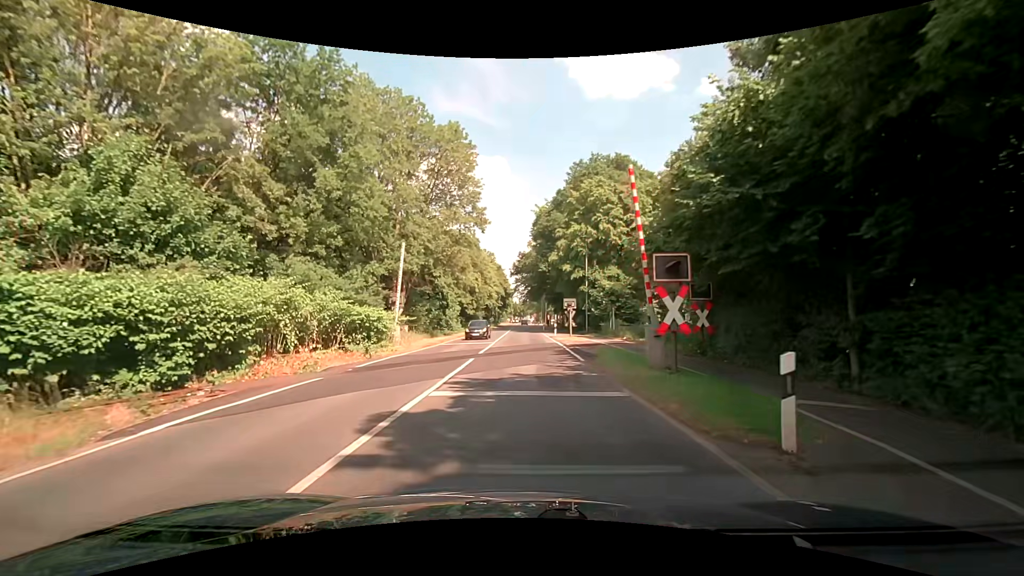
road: secondary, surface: asphalt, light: Day
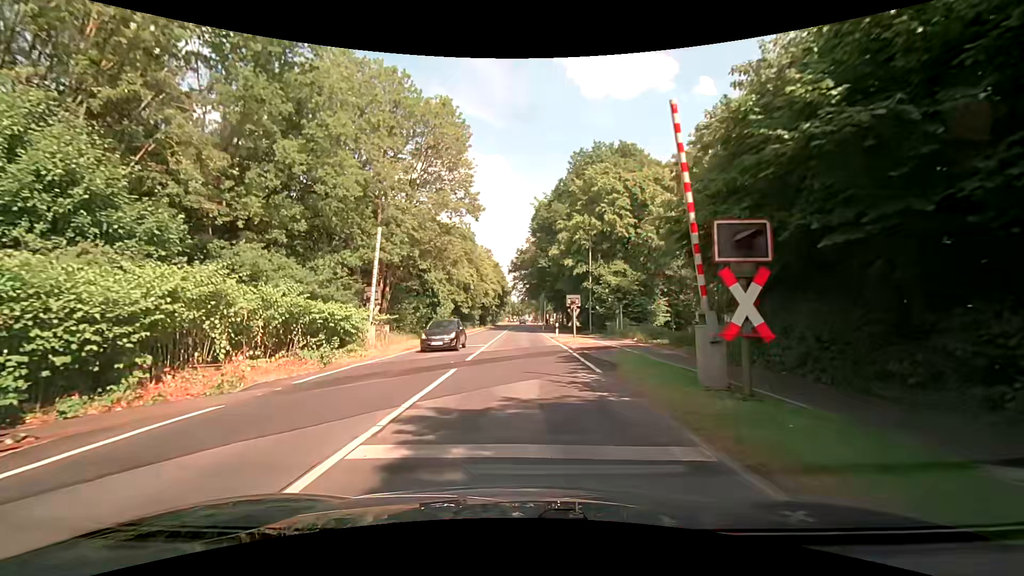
(-0.1, +4.1) m; 0°
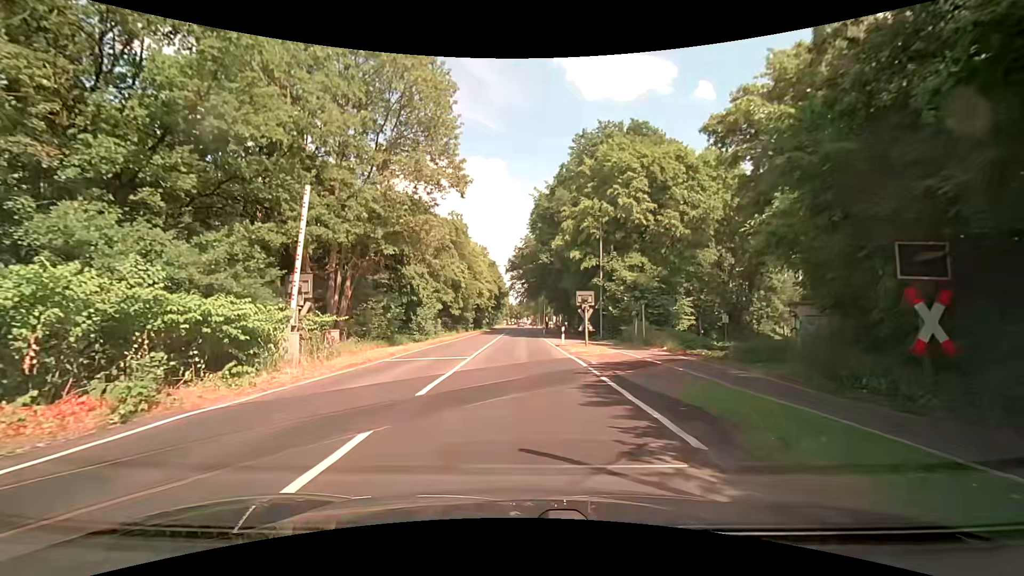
(0.0, +7.5) m; -1°
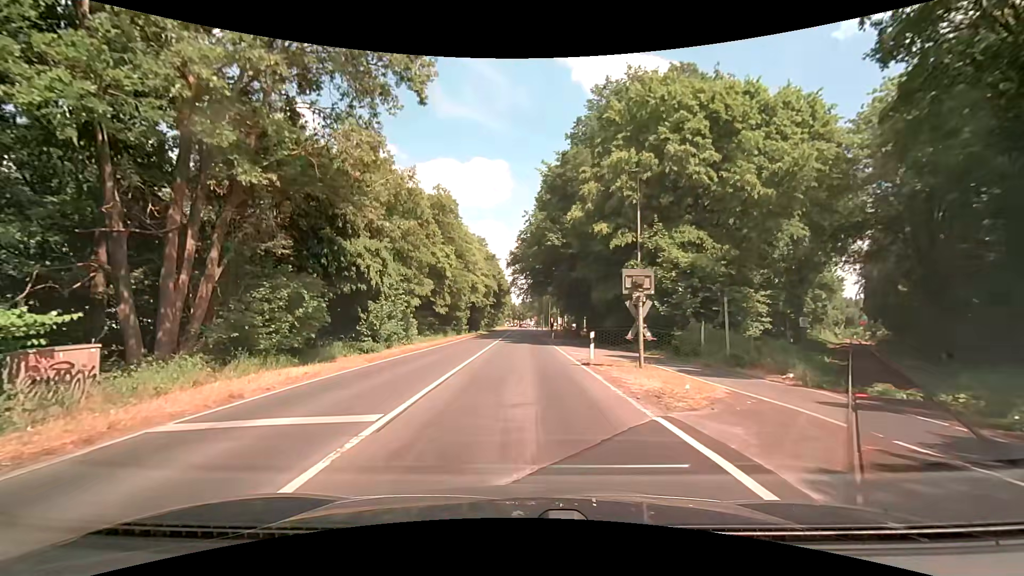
(0.0, +12.2) m; +1°
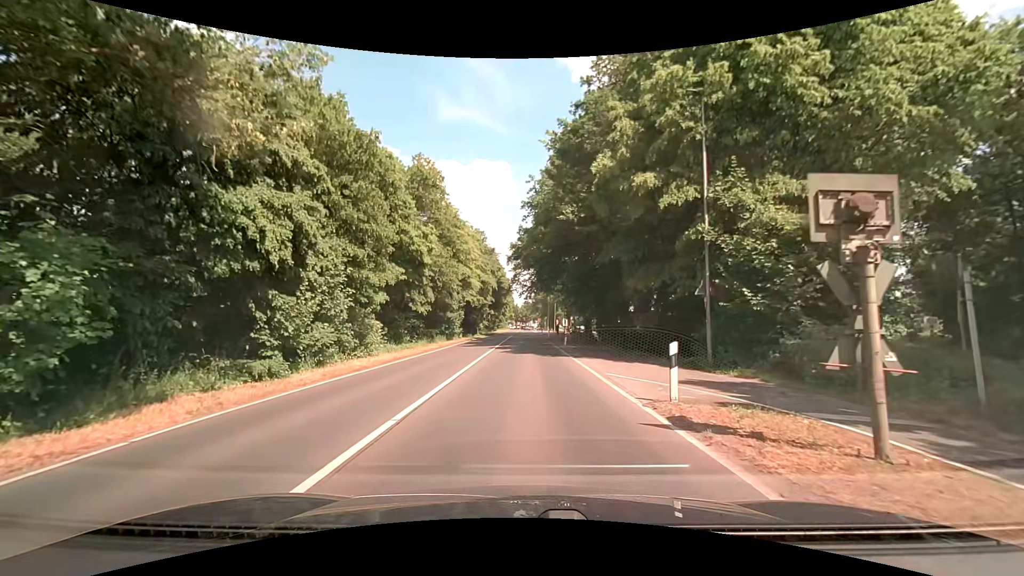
(-0.3, +10.1) m; -3°
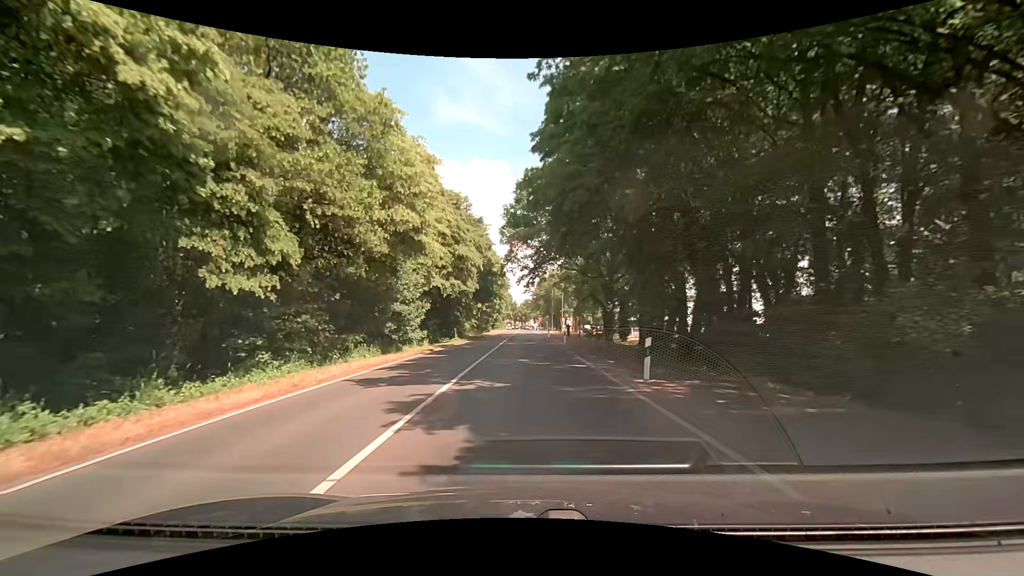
(+0.1, +22.8) m; +2°
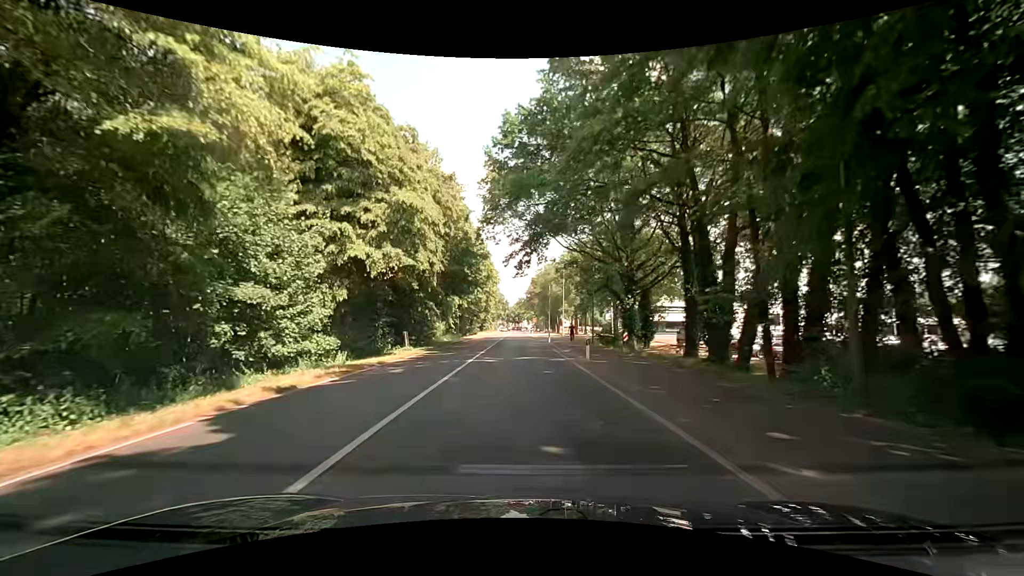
(-0.2, +17.1) m; -1°
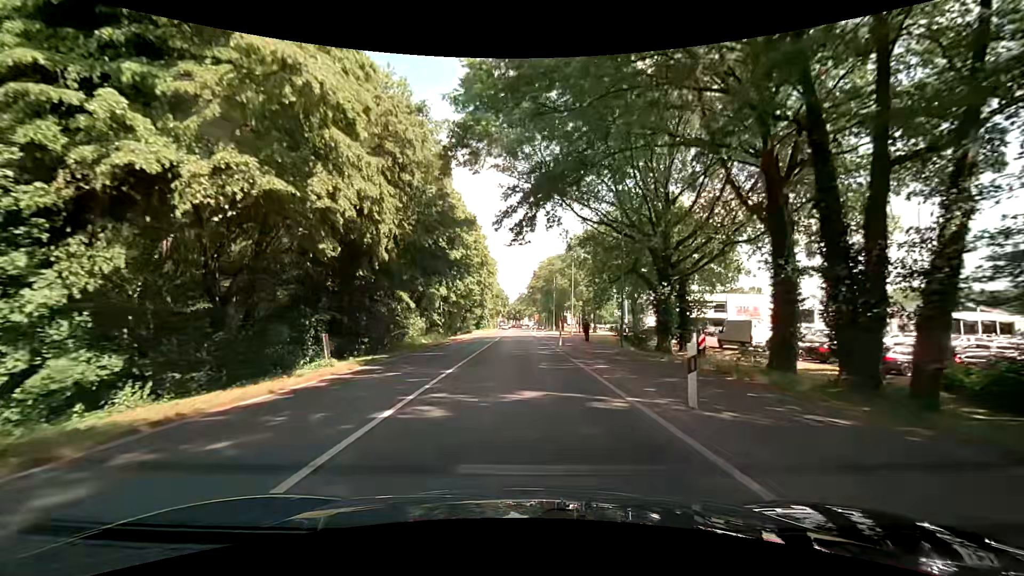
(+0.1, +12.3) m; +1°
(0, +10) (0, +20) (0, +30) (0, +40) (-1, +50) (-1, +60) (-1, +70) (-1, +80) (-1, +90) (-2, +100) m
